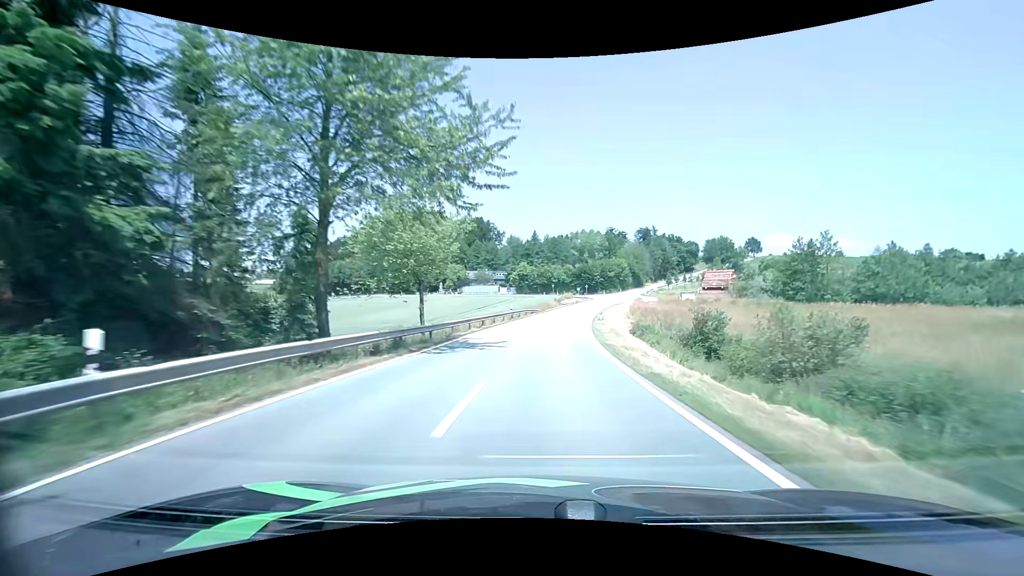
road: tertiary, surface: asphalt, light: Day
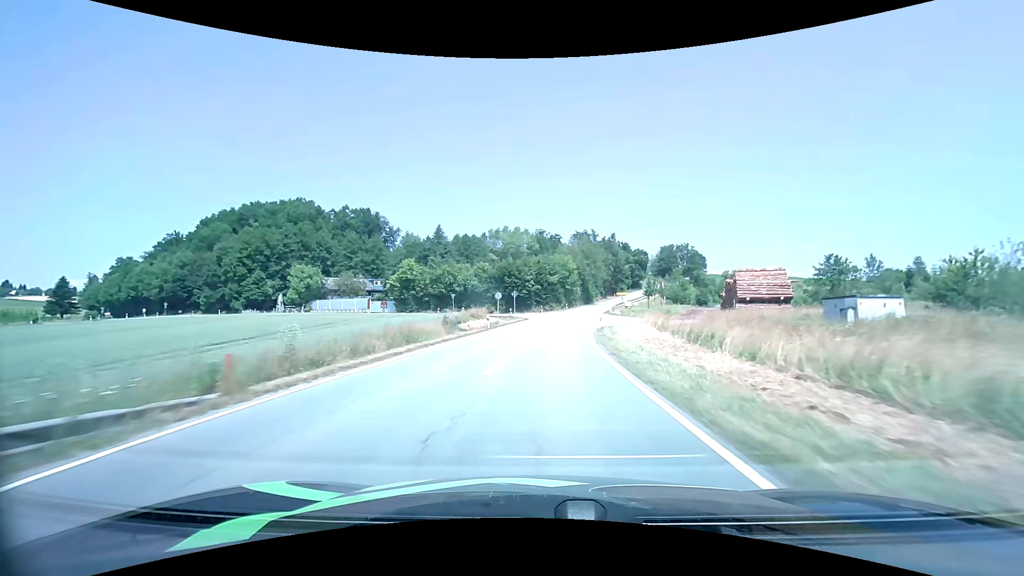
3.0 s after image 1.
(+4.5, +57.0) m; +9°
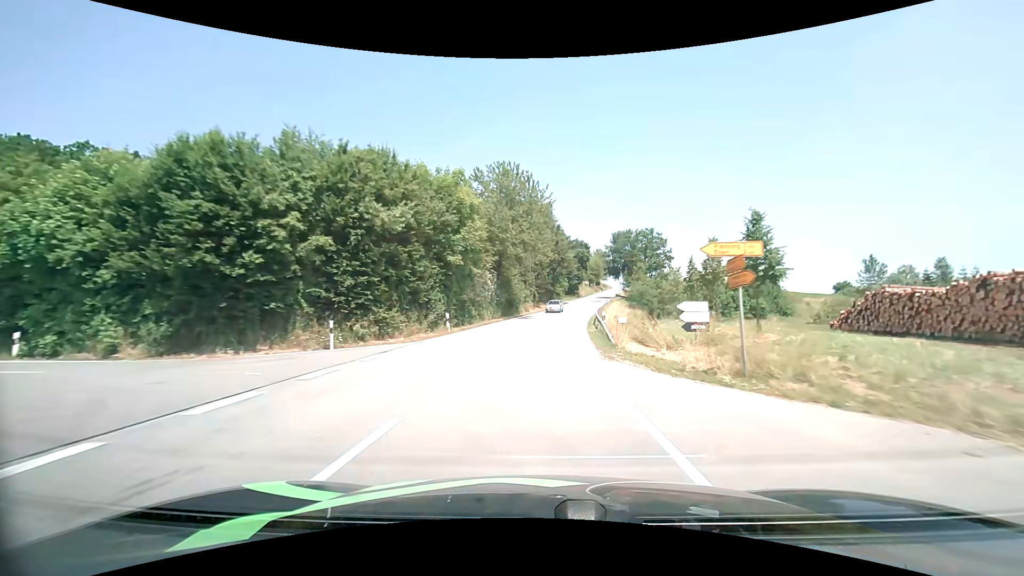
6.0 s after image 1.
(+4.8, +59.2) m; +10°
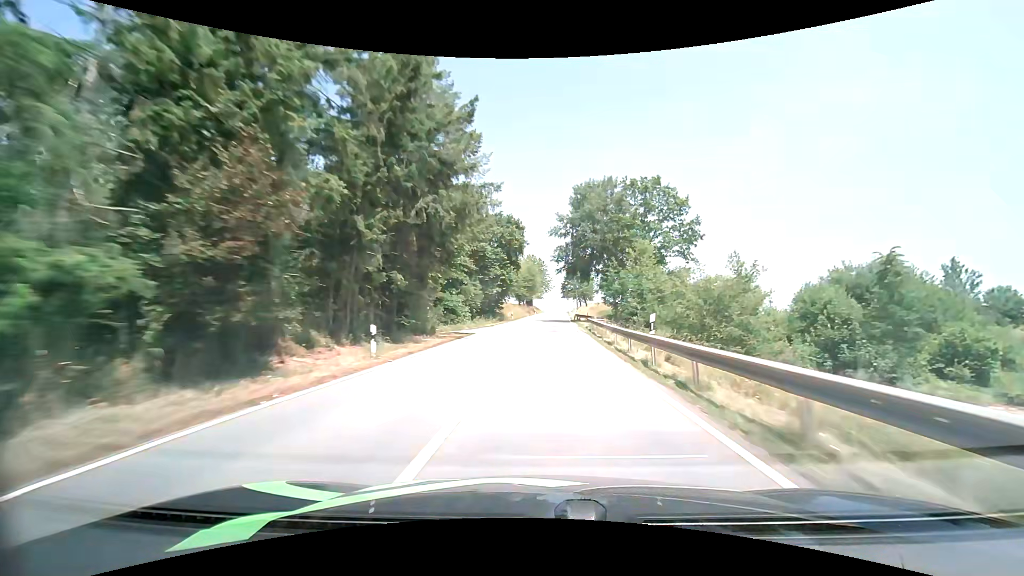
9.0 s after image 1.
(+4.5, +60.0) m; +9°
(0, +10) (0, +20) (+1, +30) (+1, +40) (+2, +50) (+2, +60) (+3, +70) (+3, +80) (+4, +90) (+4, +100) m
